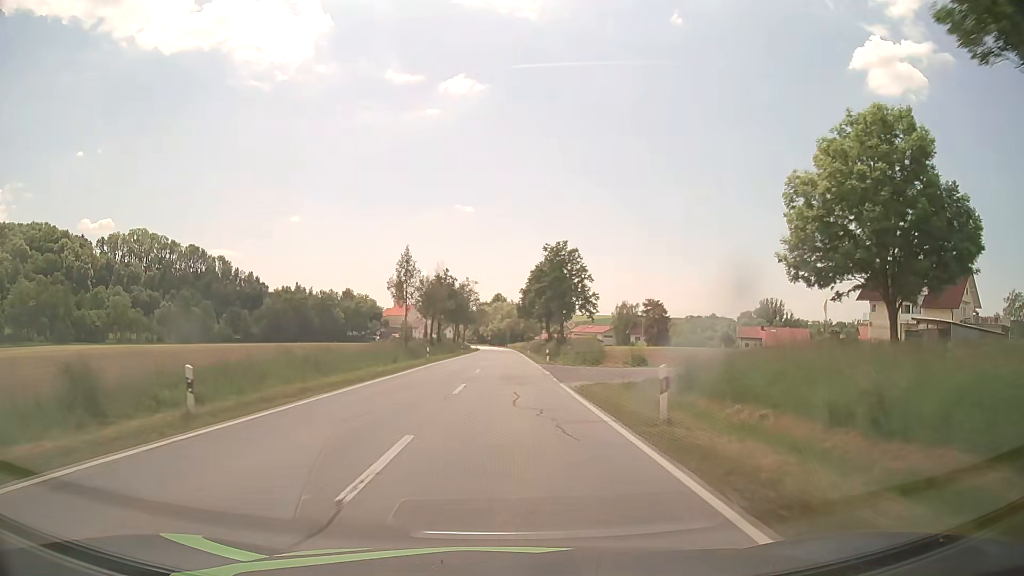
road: secondary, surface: asphalt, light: Day
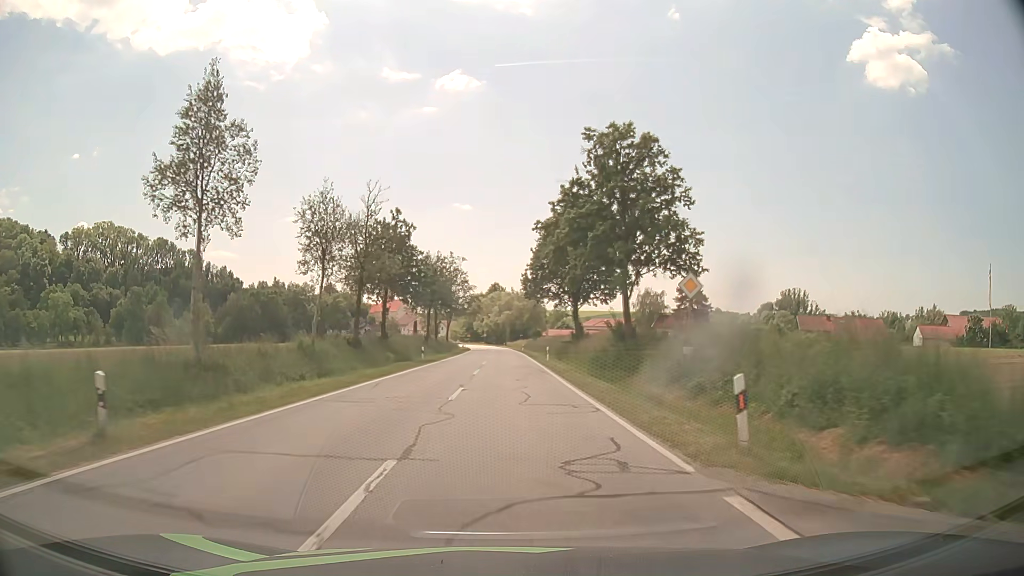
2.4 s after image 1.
(+0.1, +37.9) m; 0°
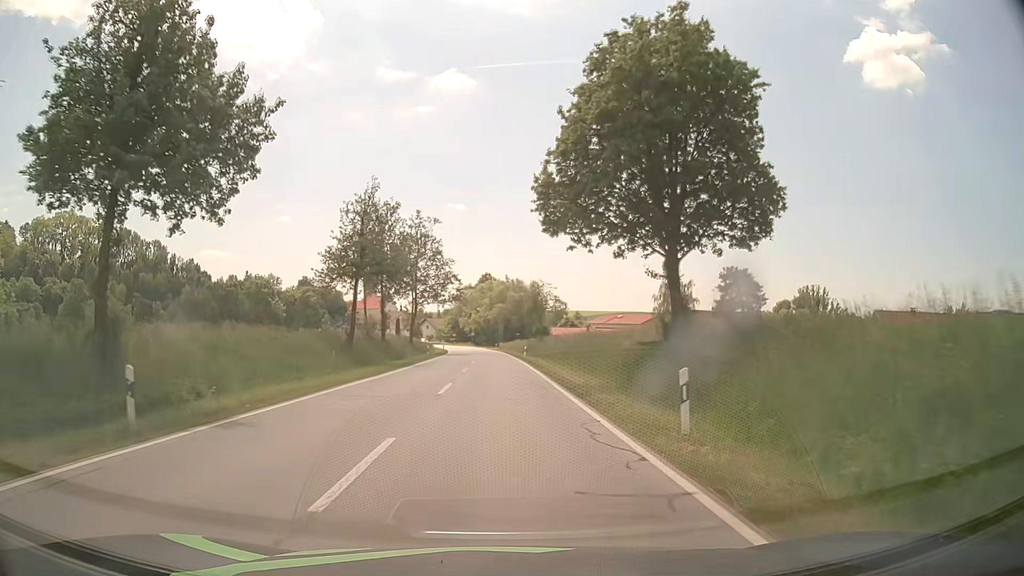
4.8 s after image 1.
(+0.2, +34.0) m; +1°
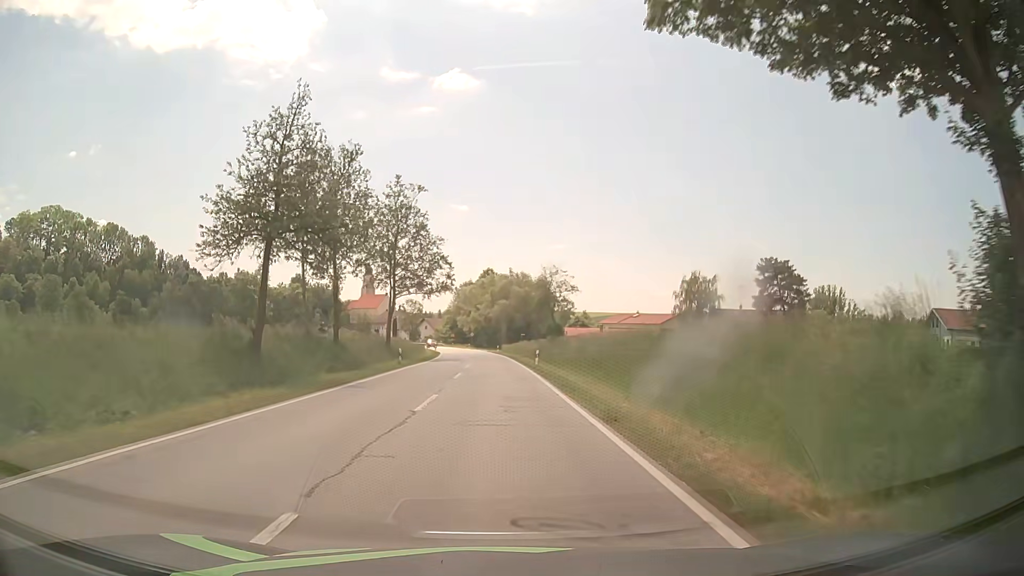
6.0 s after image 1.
(-0.1, +16.0) m; 0°
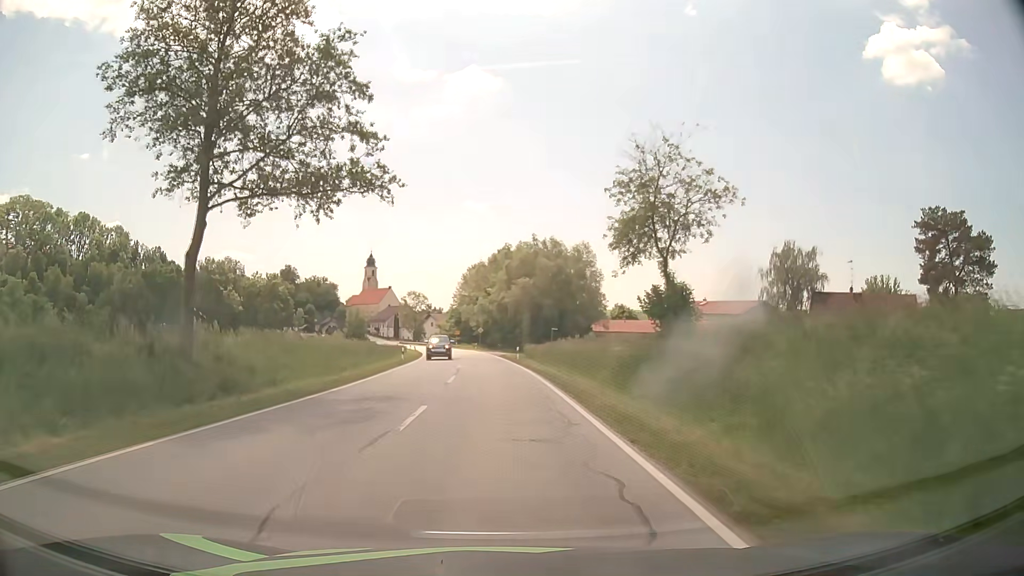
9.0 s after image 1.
(-0.5, +39.0) m; -2°
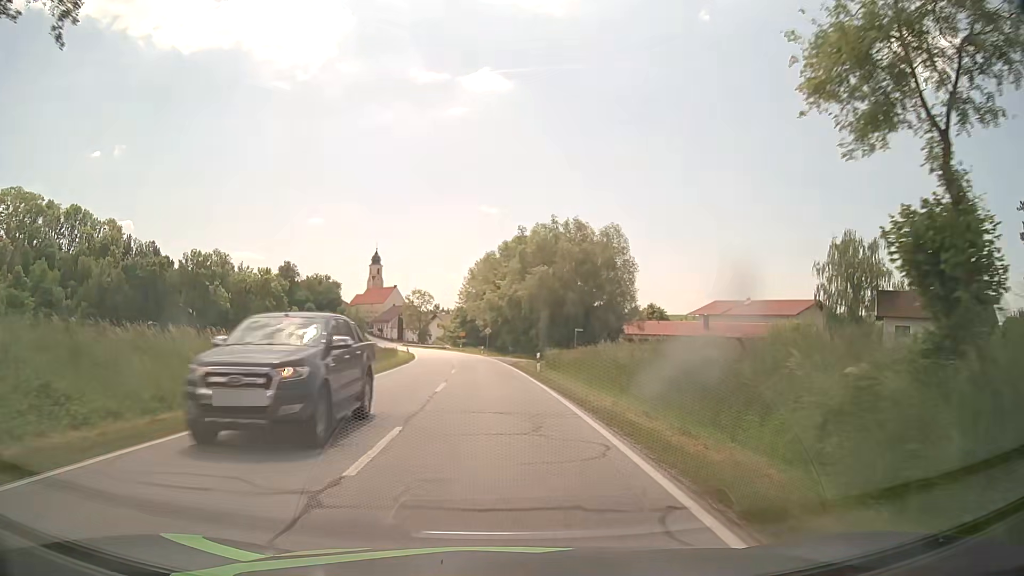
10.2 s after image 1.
(-0.1, +15.4) m; -1°
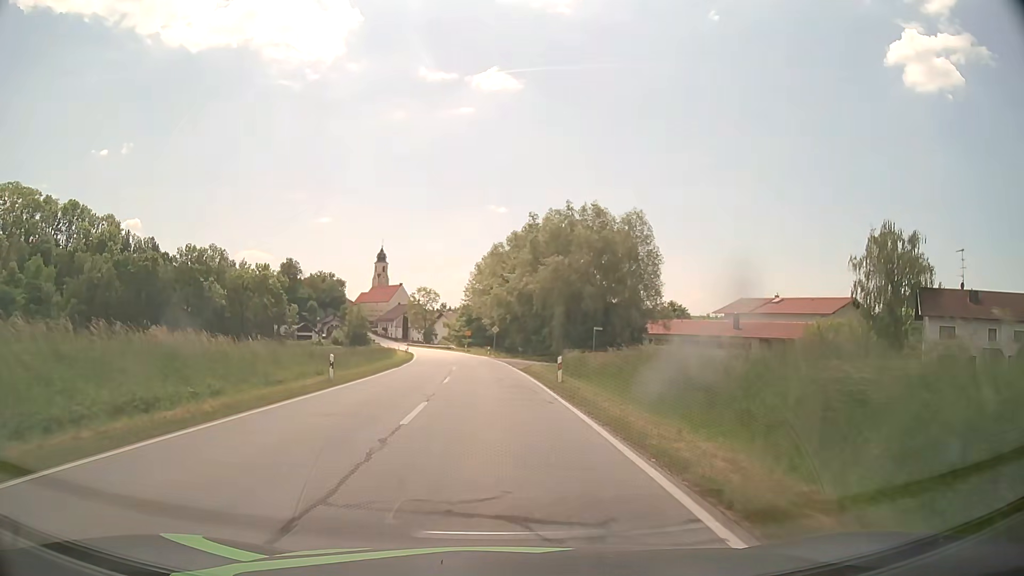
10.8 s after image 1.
(0.0, +7.7) m; -1°
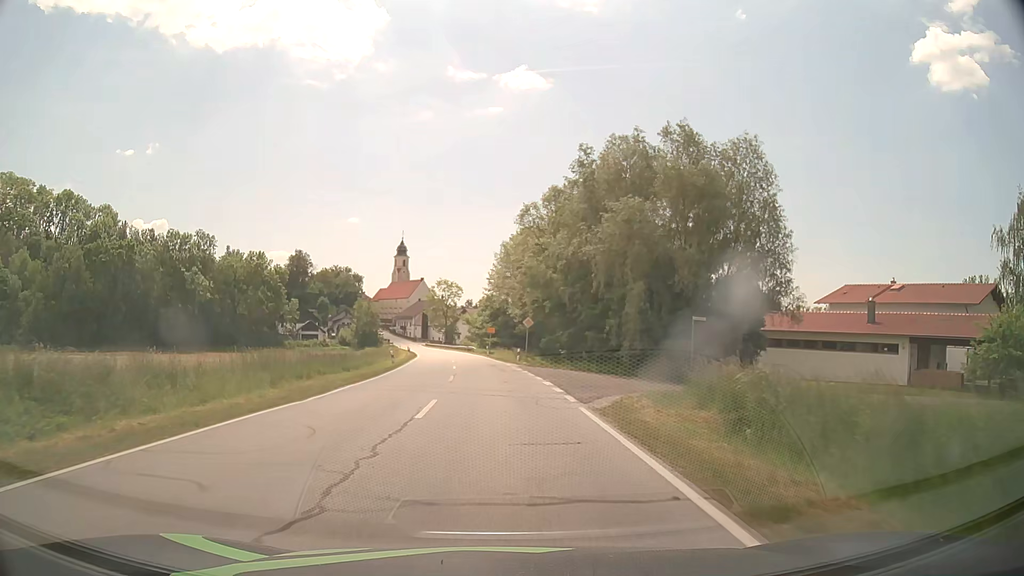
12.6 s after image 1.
(-0.4, +22.9) m; -2°
(0, +10) (0, +20) (-1, +30) (-2, +40) (-2, +50) (-3, +60) (-5, +70) (-6, +80) (-7, +90) (-9, +99) m
